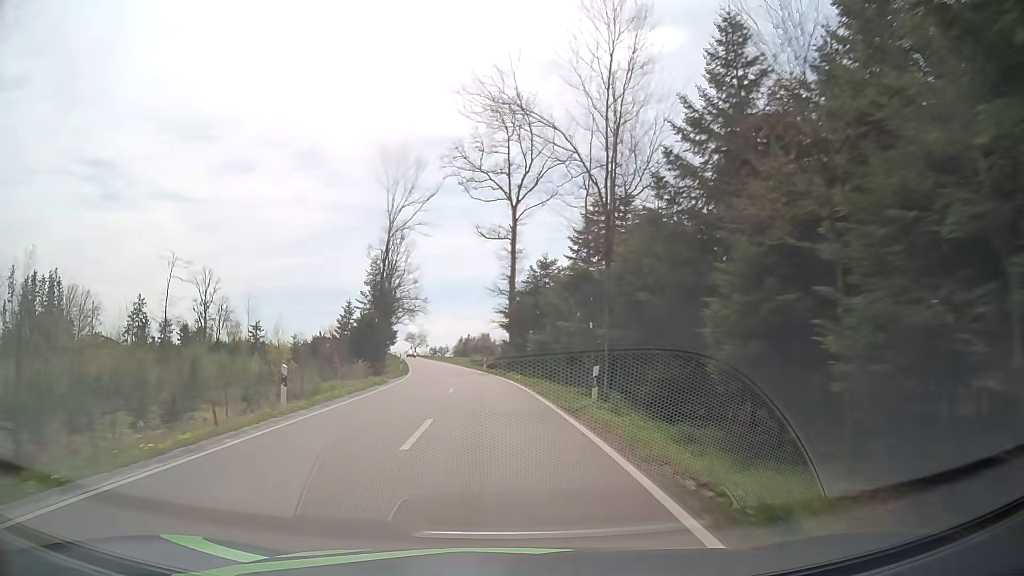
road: tertiary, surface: asphalt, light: Day
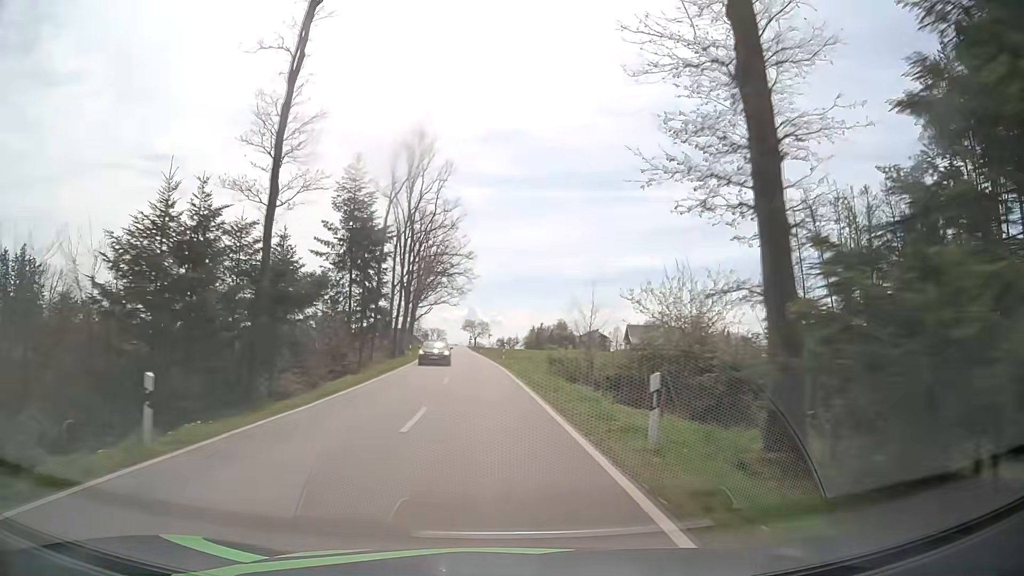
(-2.4, +46.5) m; -6°
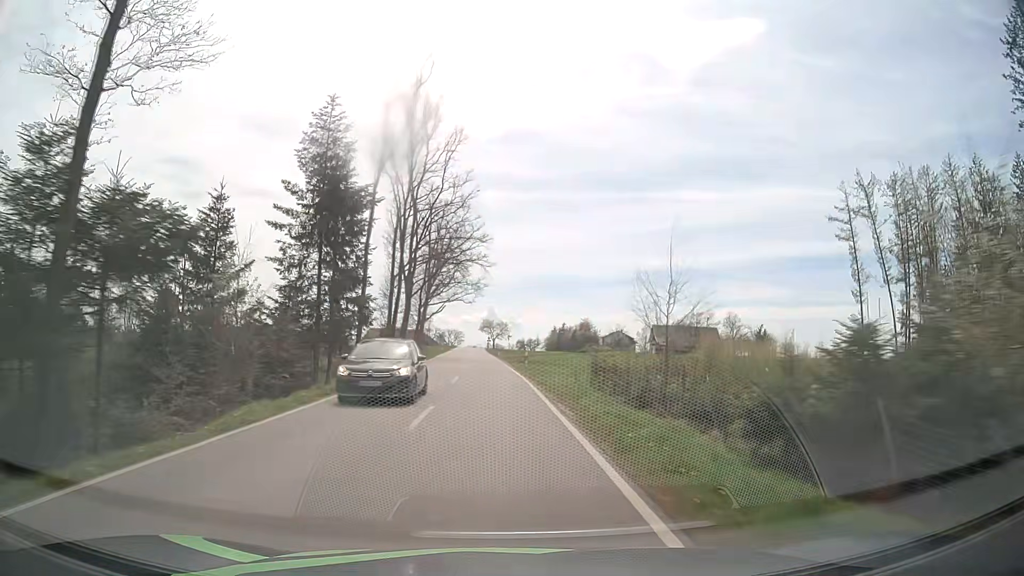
(-0.1, +11.9) m; -1°
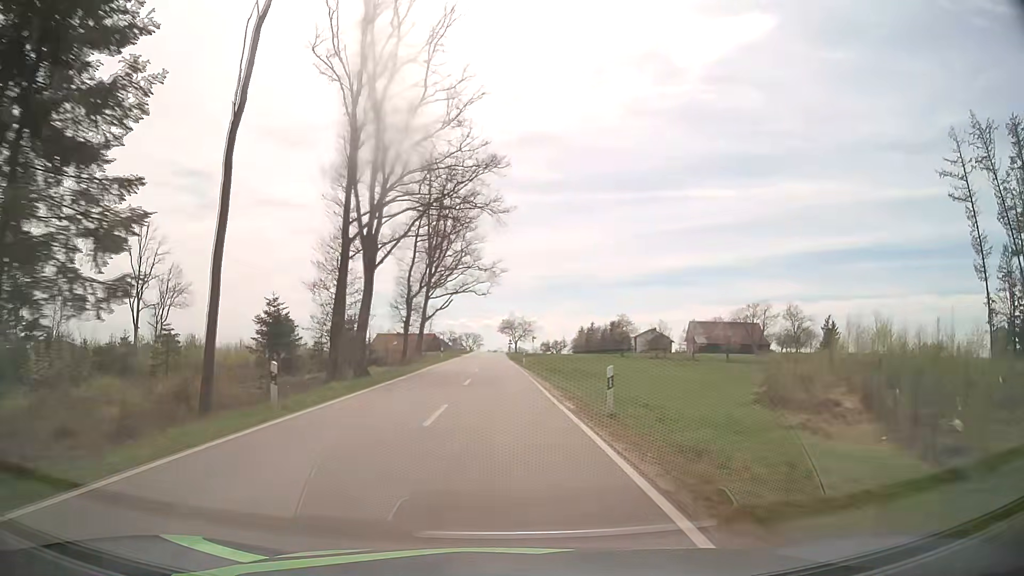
(-0.6, +24.1) m; -2°
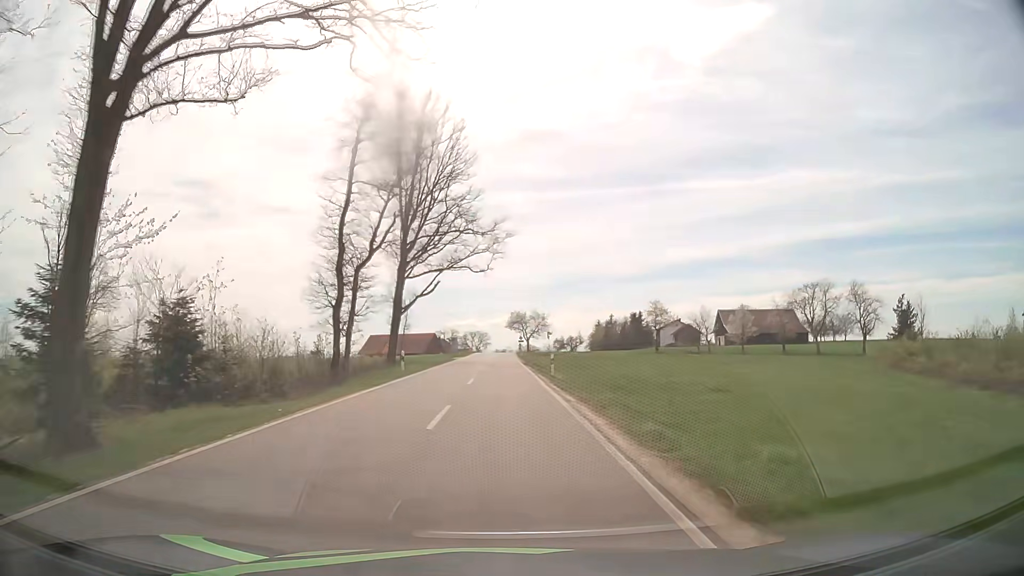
(-0.2, +24.3) m; -1°
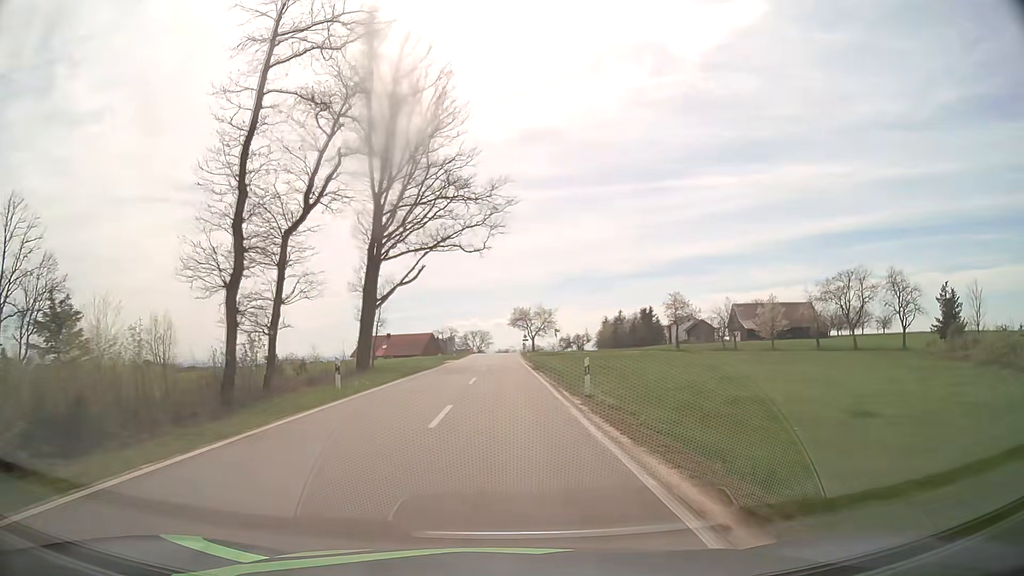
(0.0, +12.0) m; 0°
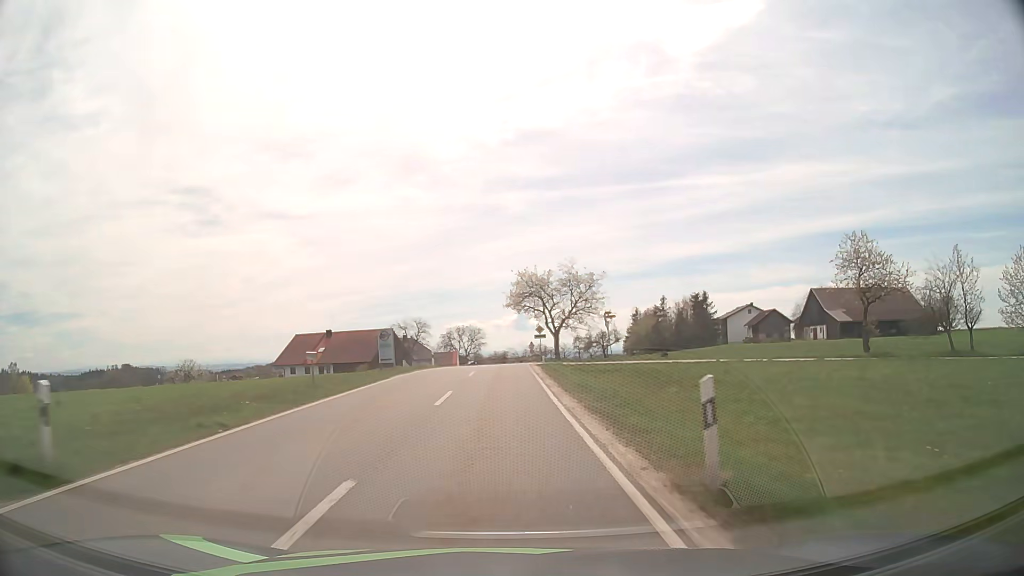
(0.0, +56.5) m; 0°
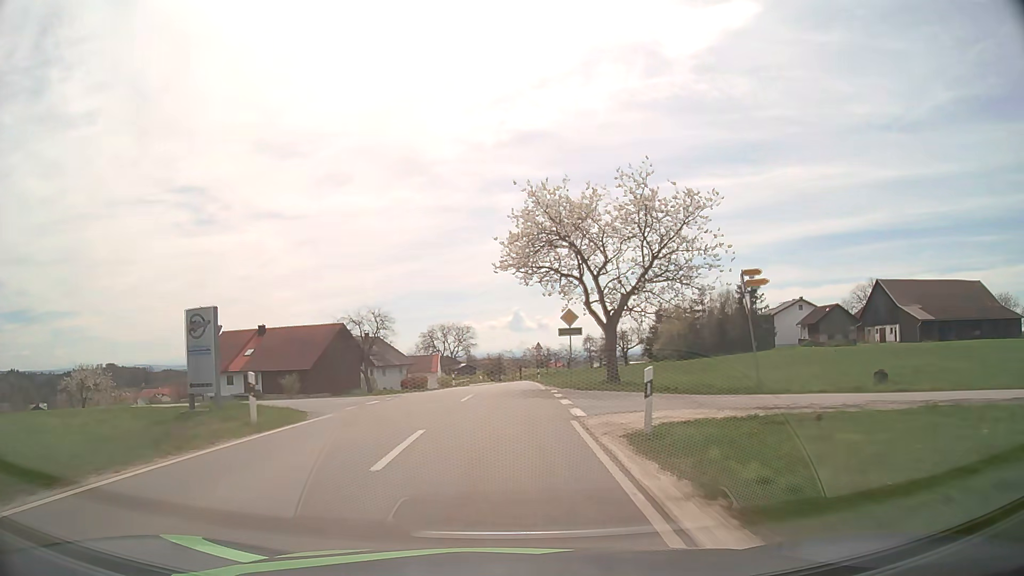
(+0.1, +30.9) m; 0°
(0, +10) (0, +20) (0, +30) (0, +40) (+1, +50) (+1, +60) (0, +70) (0, +80) (0, +90) (-1, +100) m
